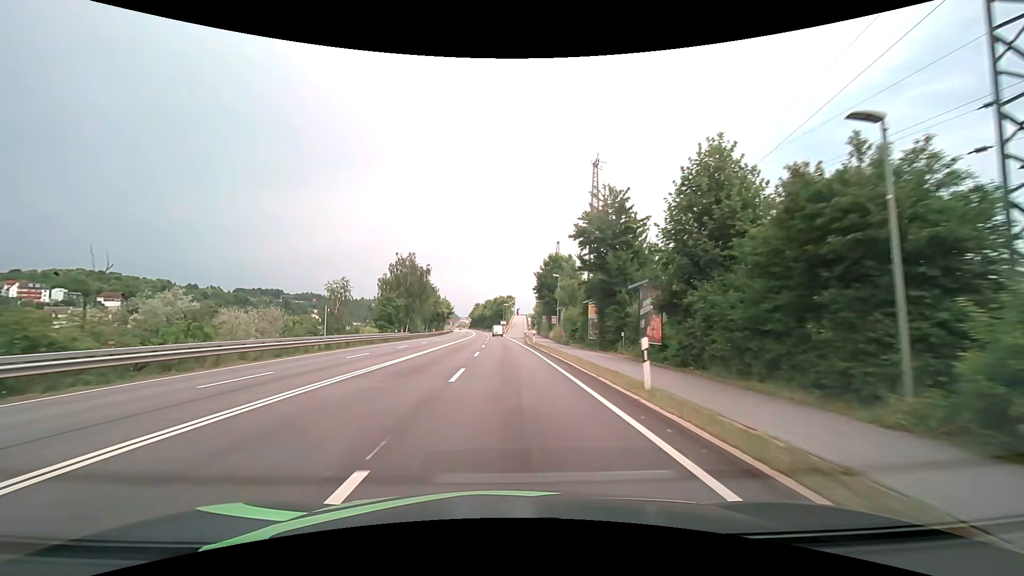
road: primary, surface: asphalt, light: Day
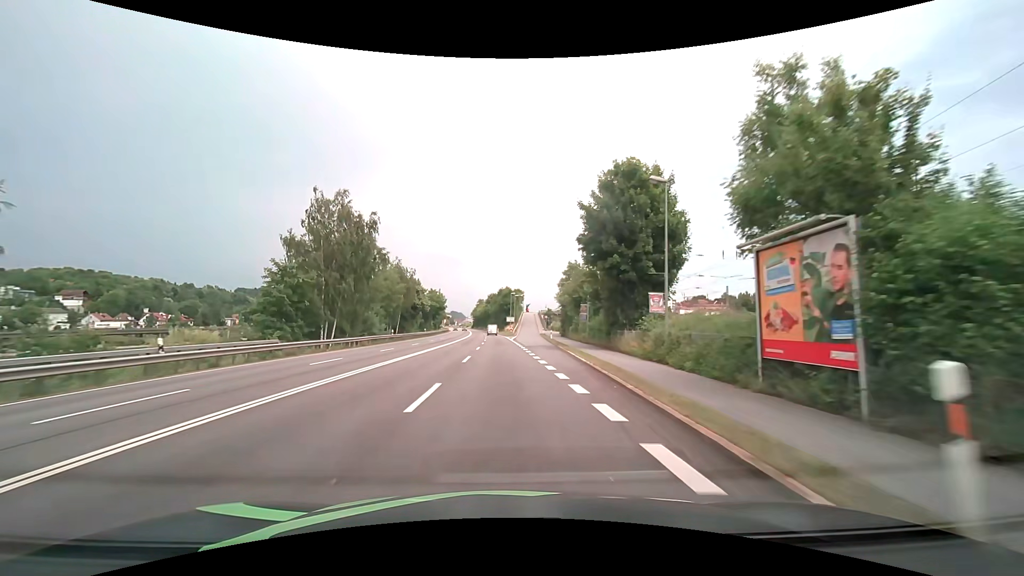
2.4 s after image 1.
(-0.3, +40.7) m; -1°
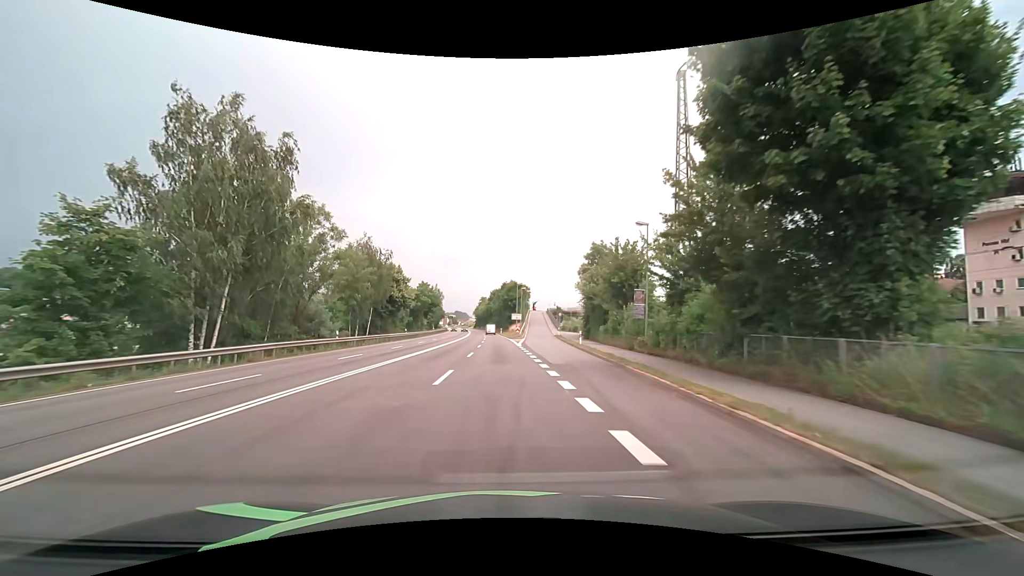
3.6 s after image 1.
(-0.1, +20.3) m; -1°
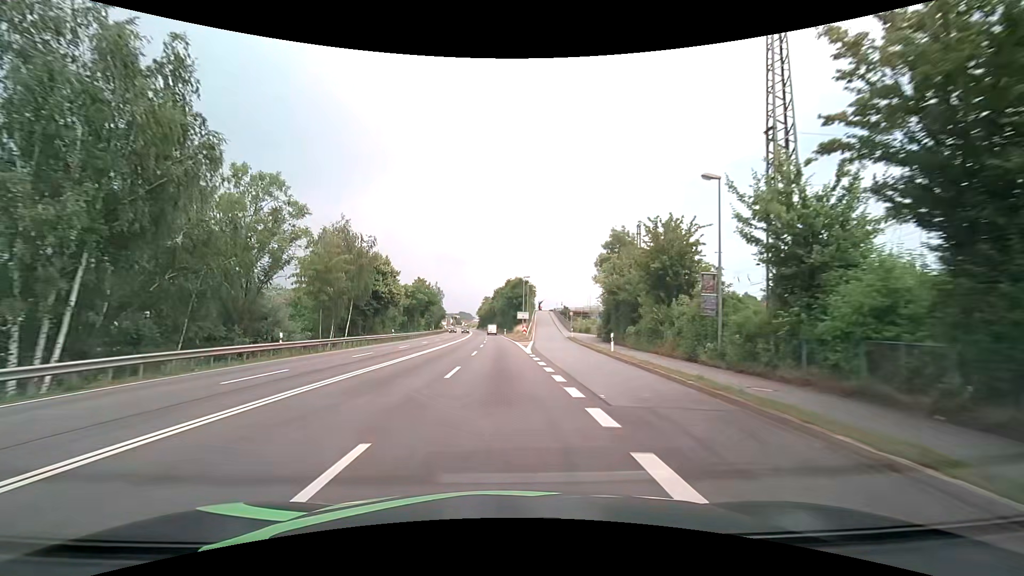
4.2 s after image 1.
(-0.1, +10.2) m; -1°
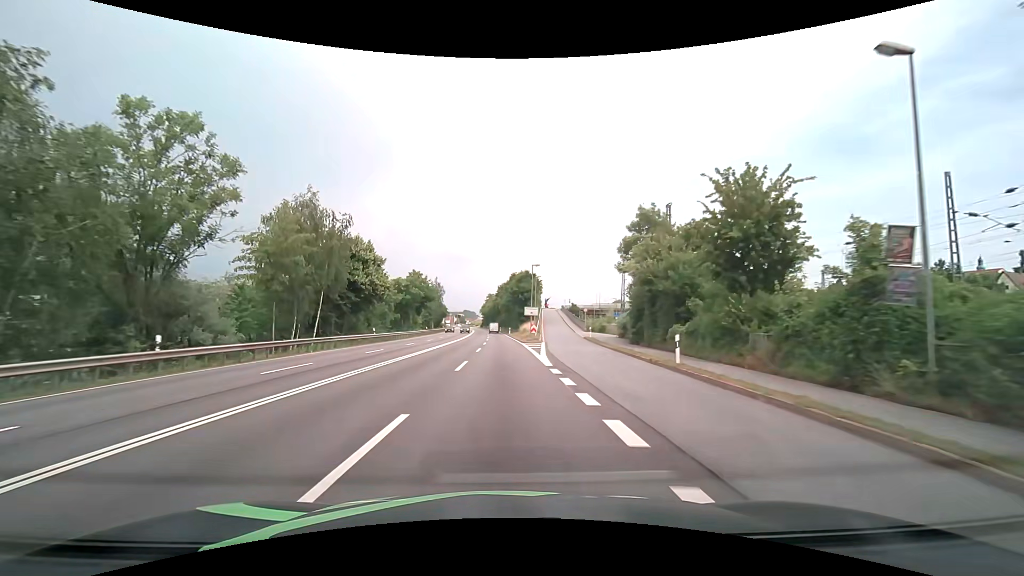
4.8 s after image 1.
(0.0, +10.2) m; 0°
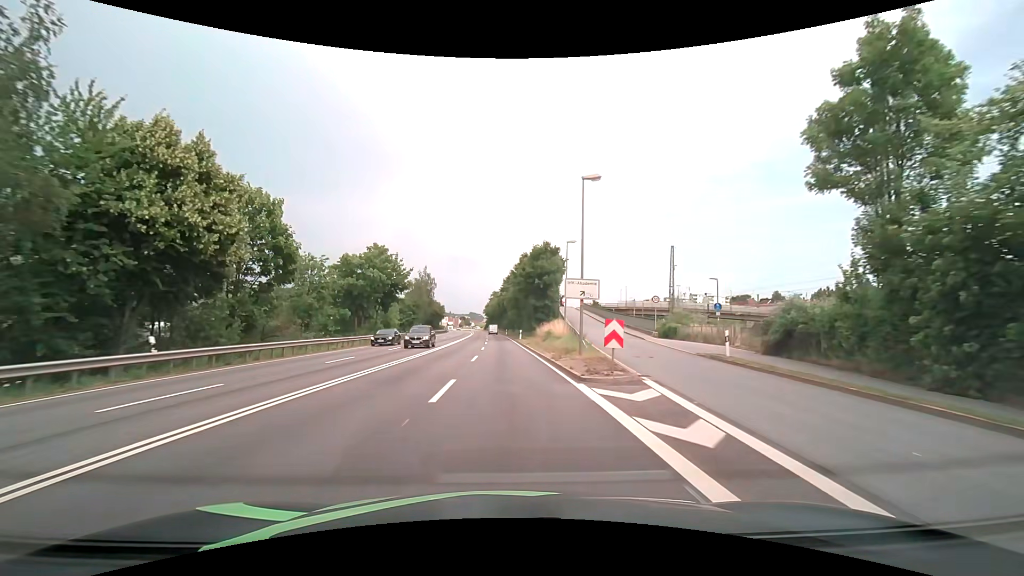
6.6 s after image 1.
(-0.1, +30.7) m; 0°
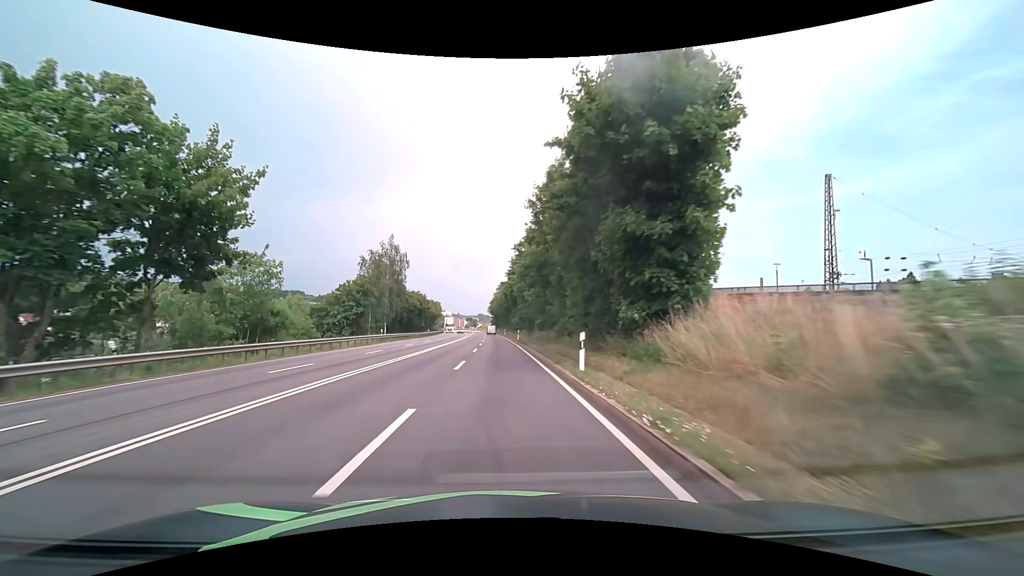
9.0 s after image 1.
(-0.3, +41.2) m; -1°
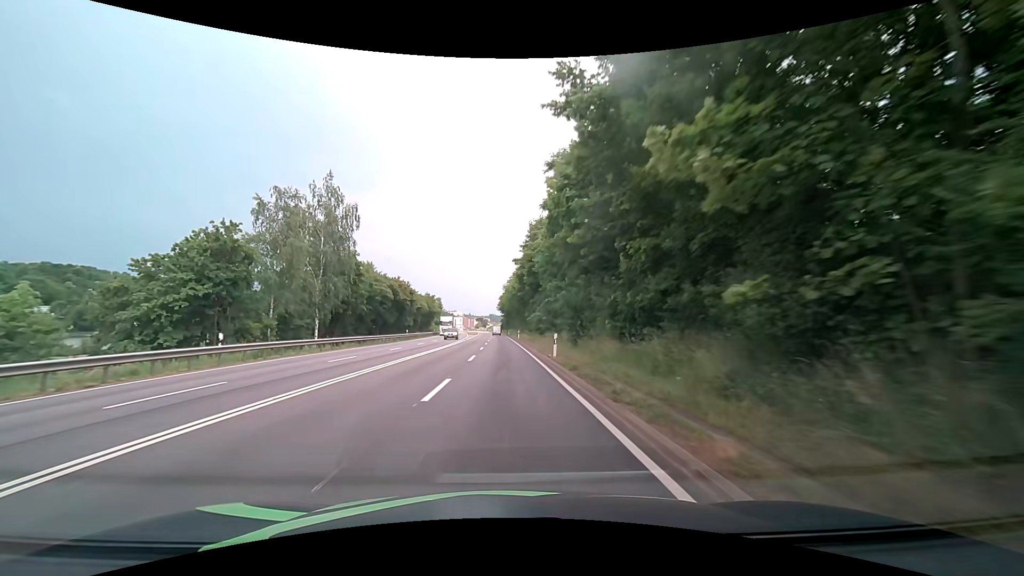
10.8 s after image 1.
(-0.4, +31.1) m; -1°
(0, +10) (0, +20) (0, +30) (0, +40) (-1, +50) (-1, +60) (-1, +70) (-1, +80) (-2, +90) (-2, +100) m
